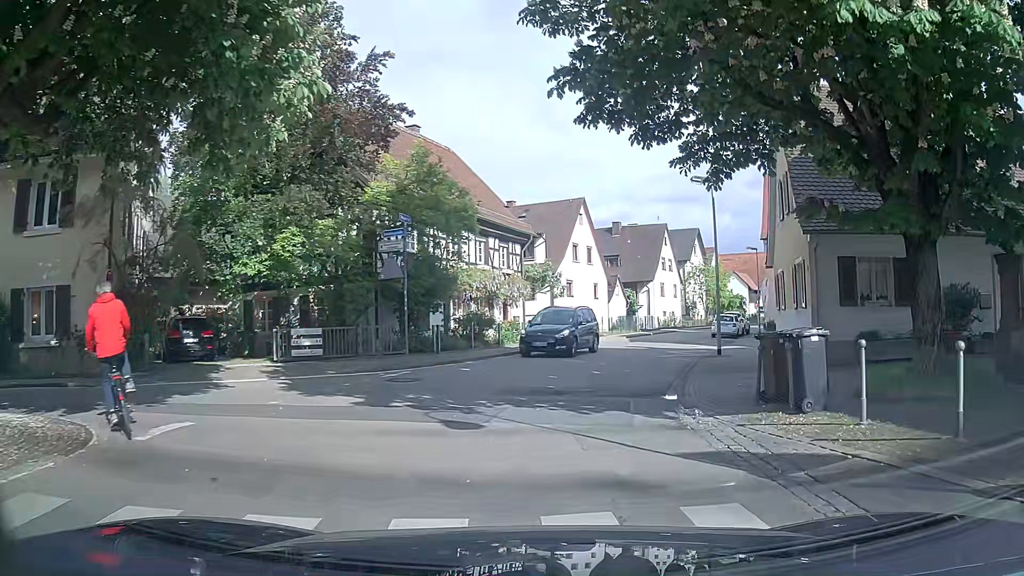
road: tertiary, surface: asphalt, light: Day
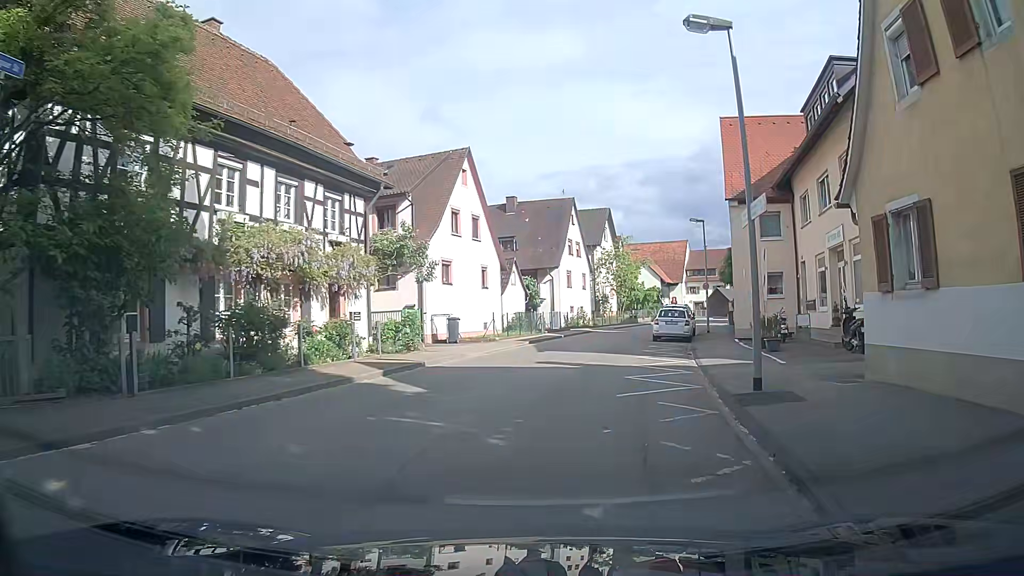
(+0.7, +13.1) m; +8°
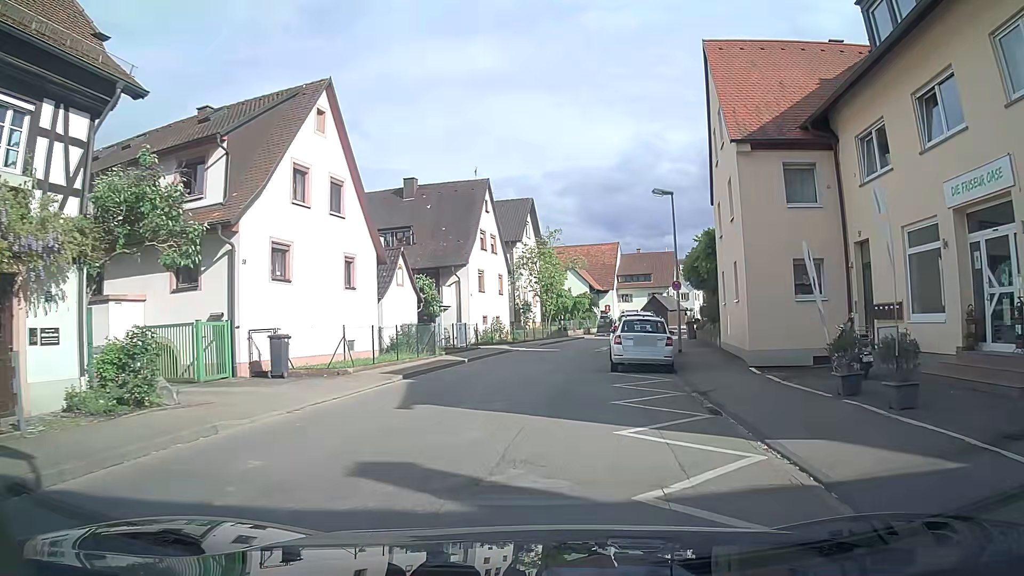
(+1.0, +11.5) m; +7°
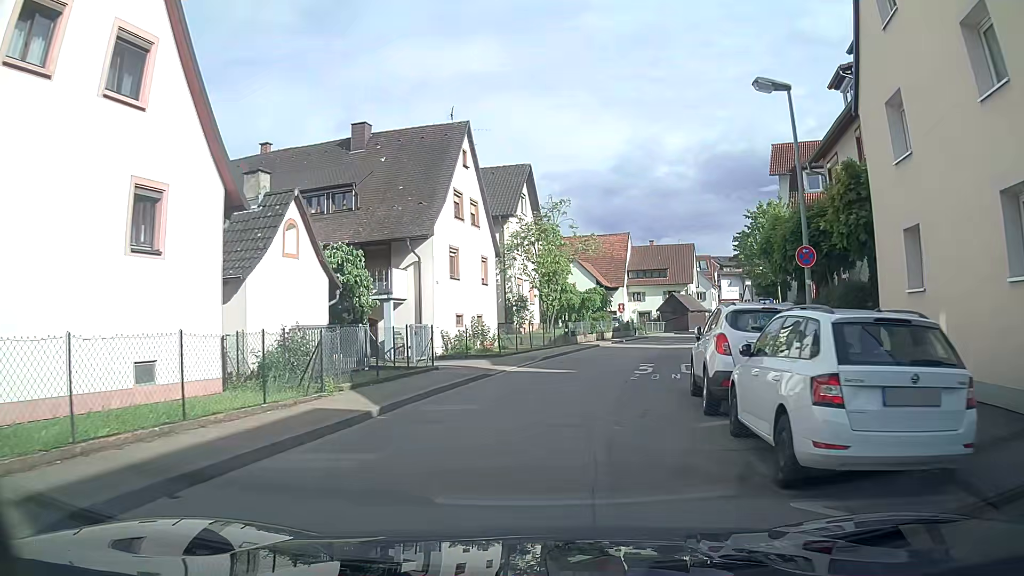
(+0.3, +12.7) m; -1°
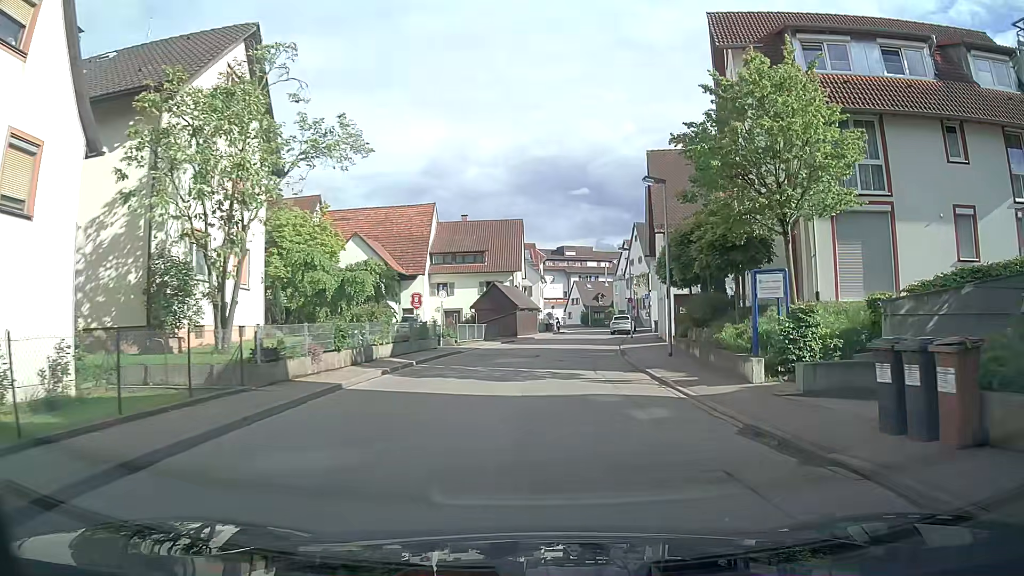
(+3.8, +21.4) m; +18°
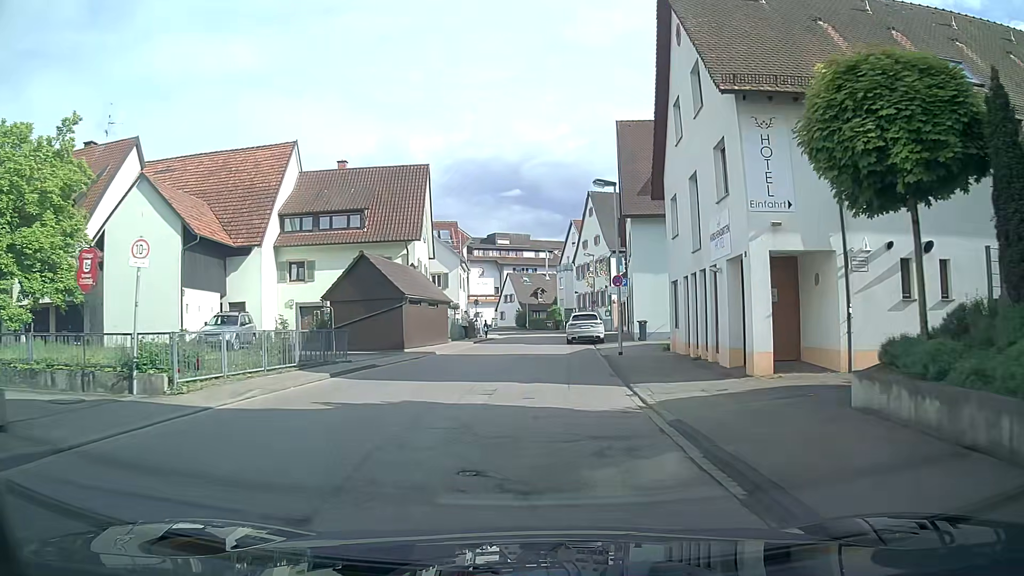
(+1.6, +22.2) m; +7°
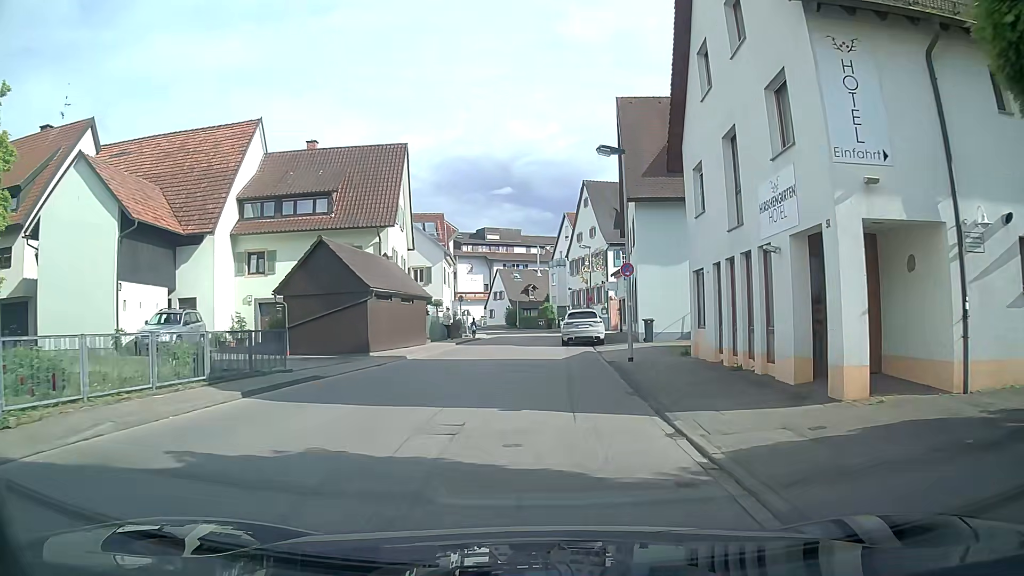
(+0.1, +4.4) m; +1°
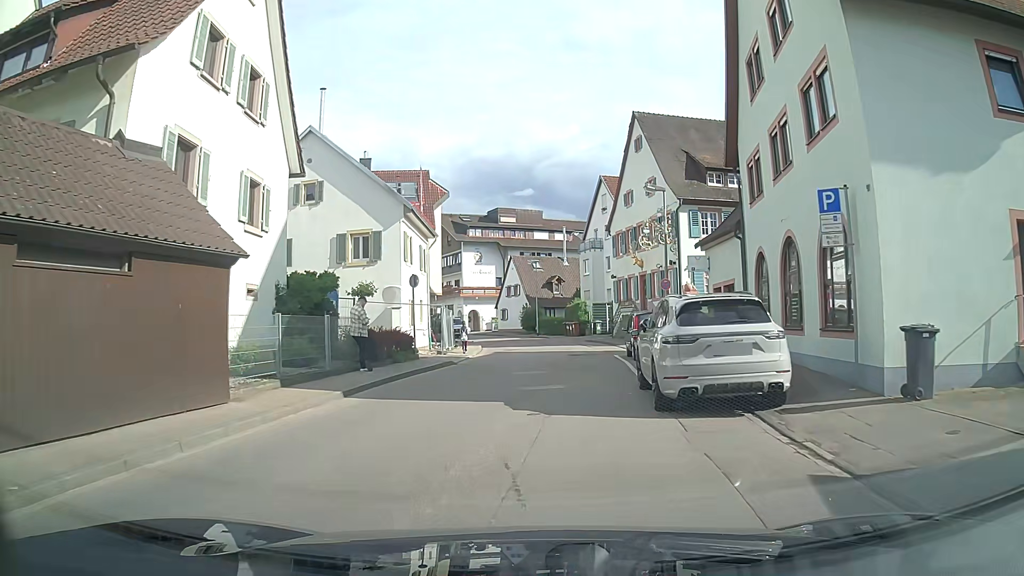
(-0.2, +21.6) m; -4°
(0, +10) (+1, +20) (+3, +30) (+2, +40) (+1, +50) (-2, +59) (-5, +69) (-9, +78) (-15, +86) (-20, +94) m
